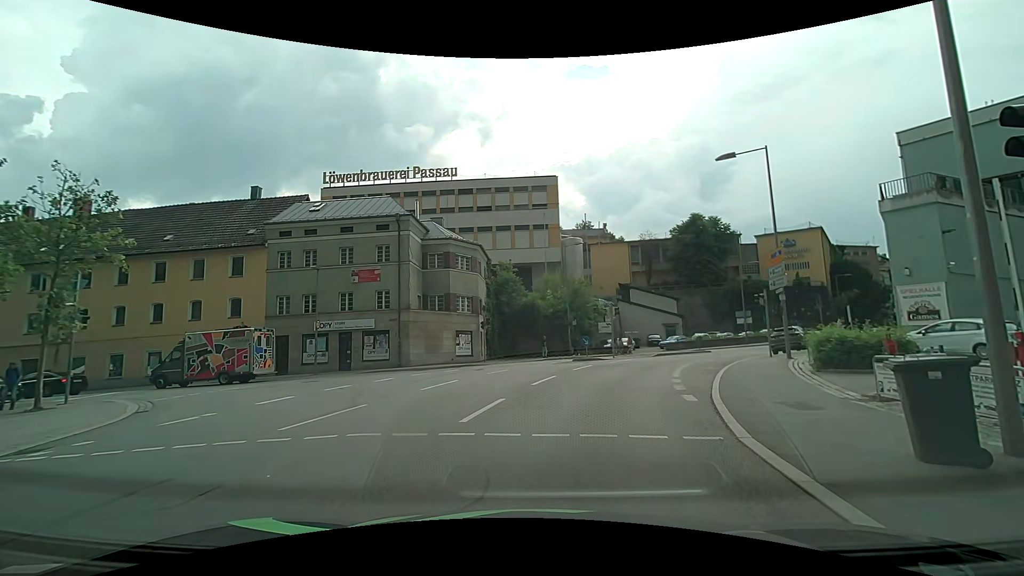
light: Day
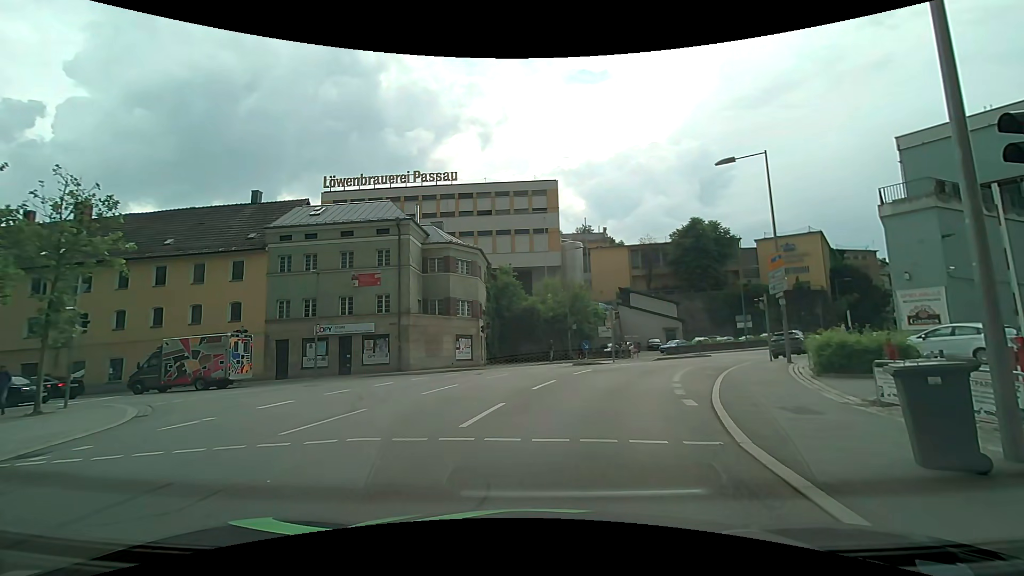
(0.0, +0.1) m; 0°
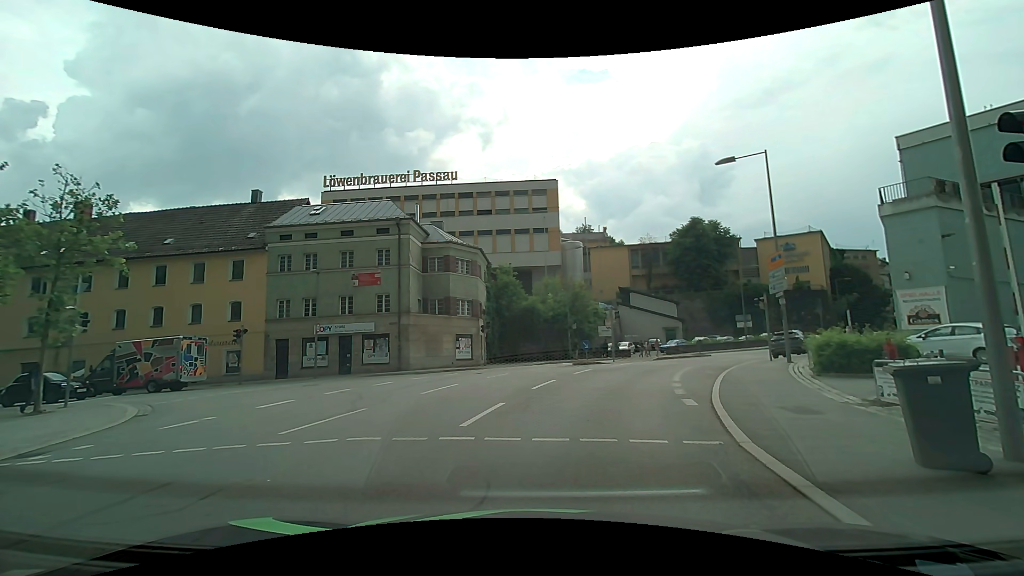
(0.0, +0.1) m; 0°
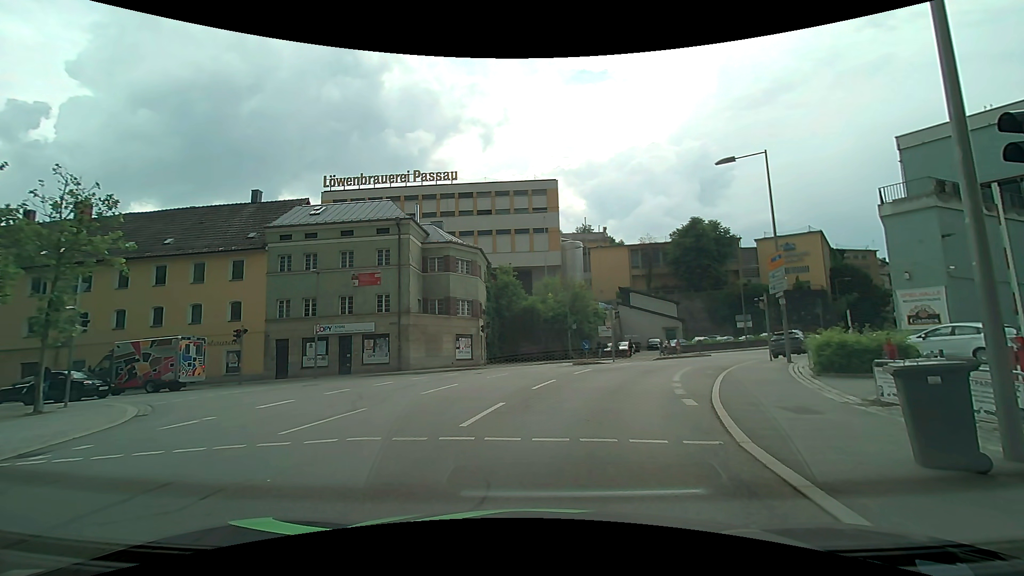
(0.0, 0.0) m; 0°
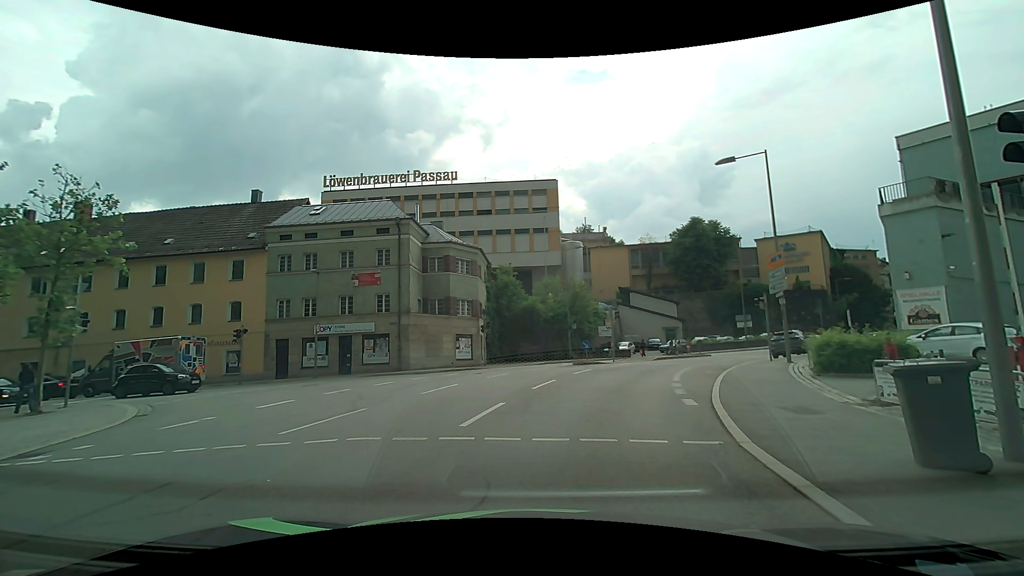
(0.0, 0.0) m; 0°
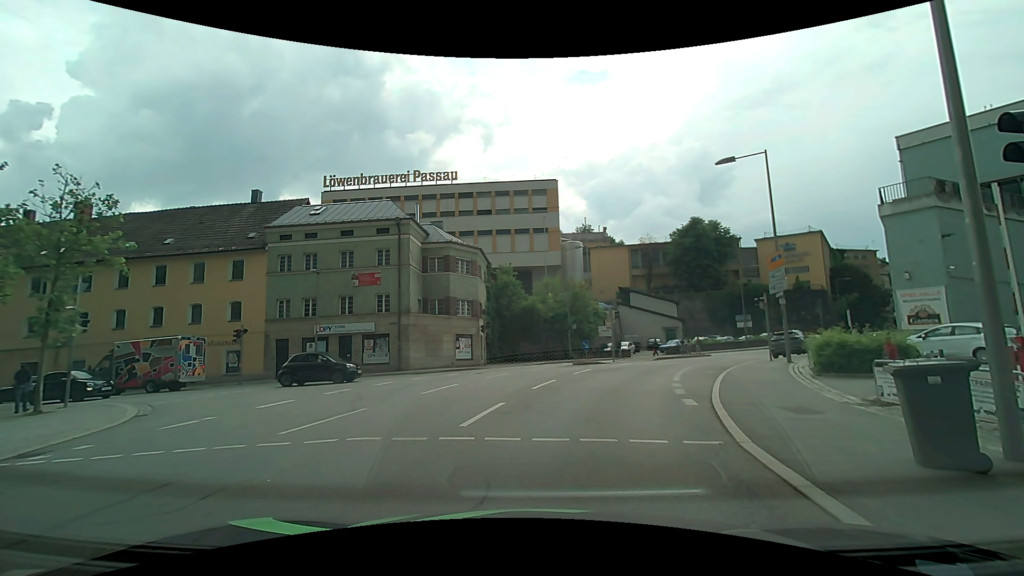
(0.0, 0.0) m; 0°
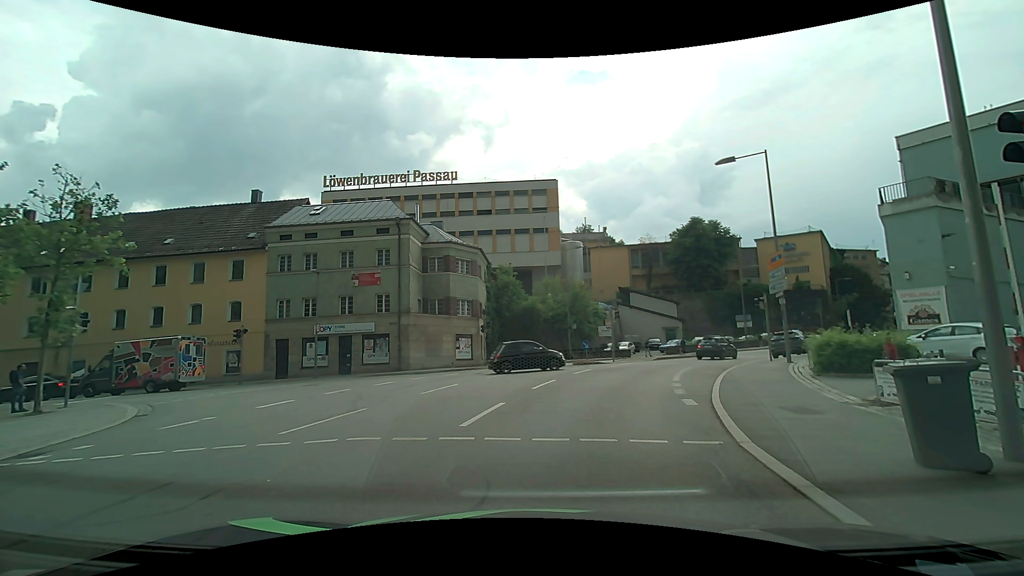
(0.0, 0.0) m; 0°
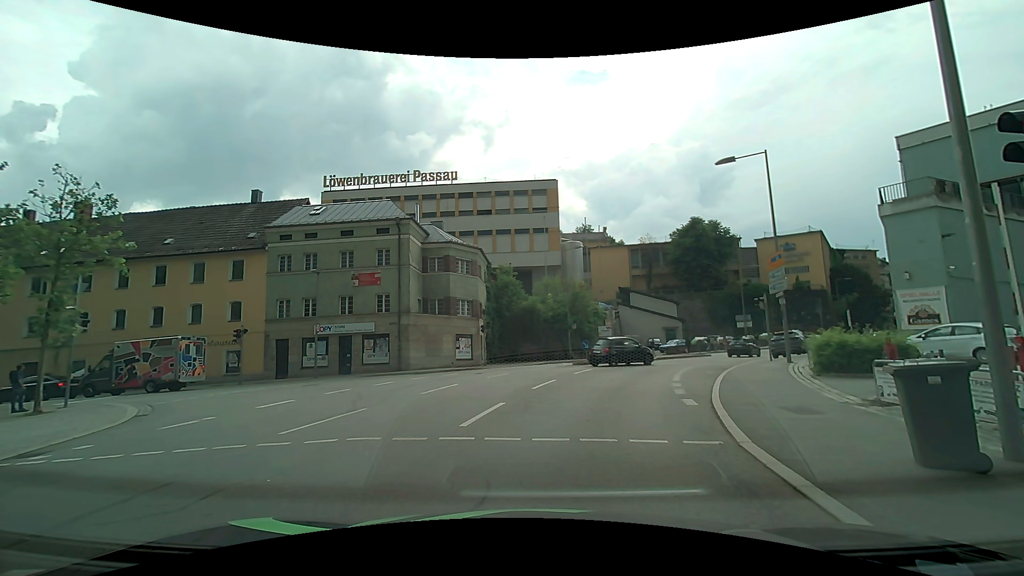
(0.0, 0.0) m; 0°
(0, +10) (+2, +20) (+6, +29) (+11, +38) (+17, +46) (+24, +53) (+30, +61) (+37, +68) (+45, +75) (+52, +81) m
